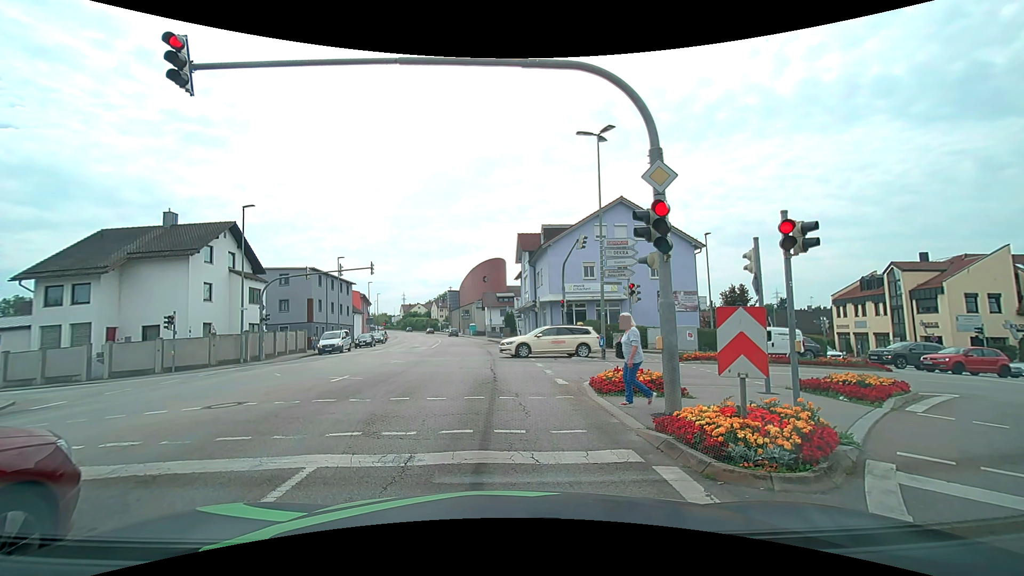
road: tertiary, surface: asphalt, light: Day
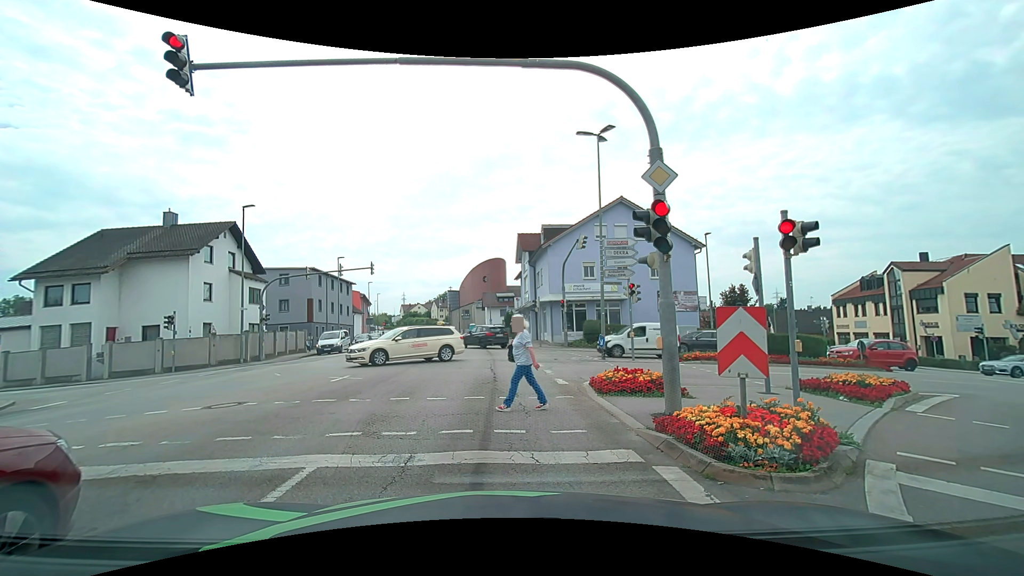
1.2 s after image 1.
(0.0, 0.0) m; 0°
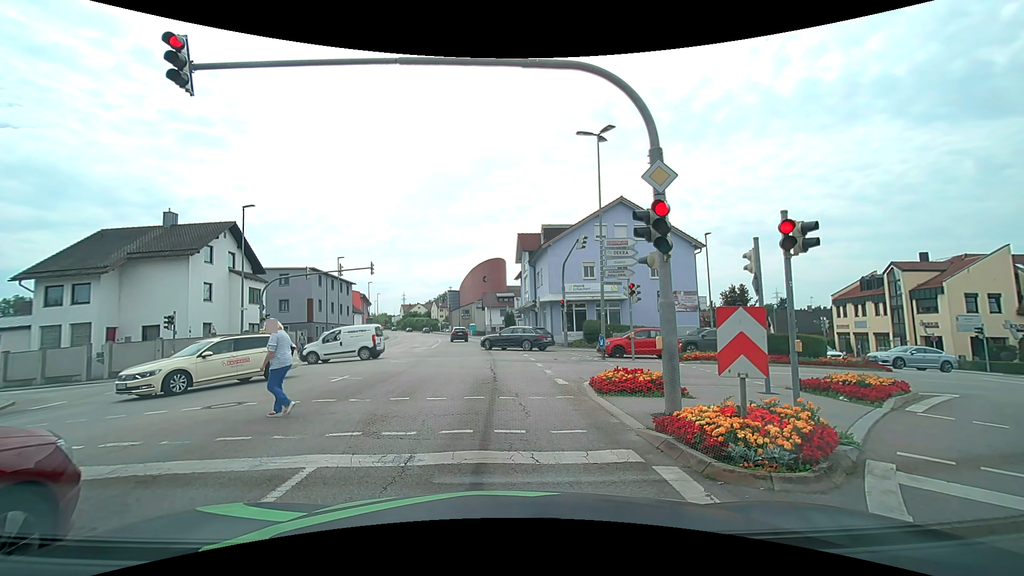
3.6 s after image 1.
(0.0, 0.0) m; 0°
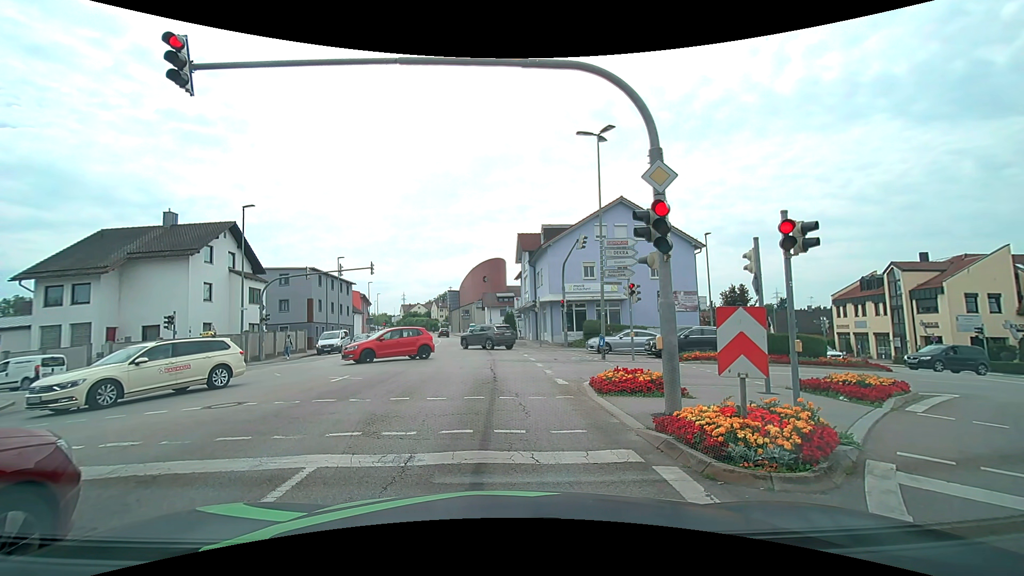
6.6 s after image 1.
(0.0, 0.0) m; 0°
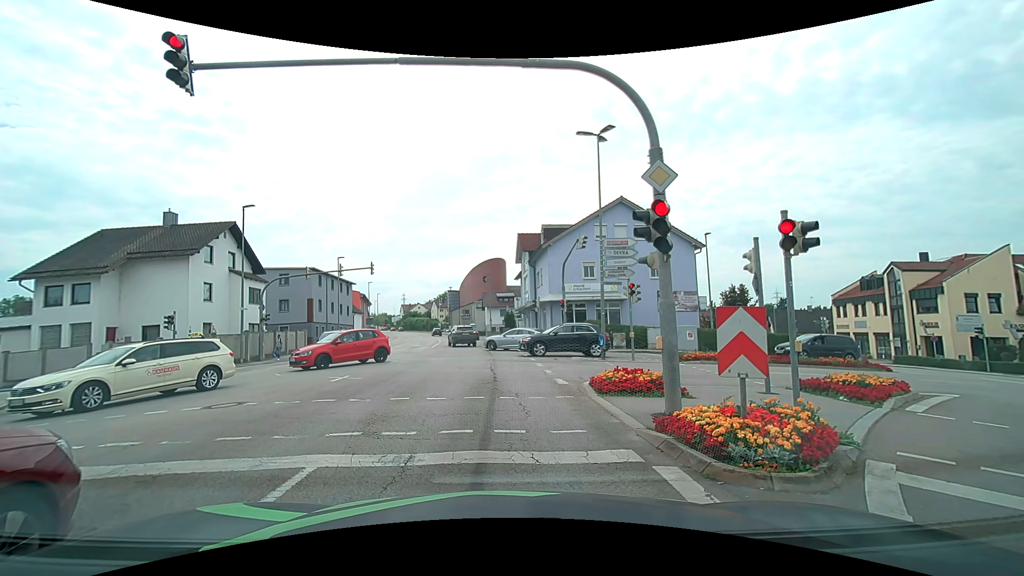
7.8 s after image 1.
(0.0, 0.0) m; 0°
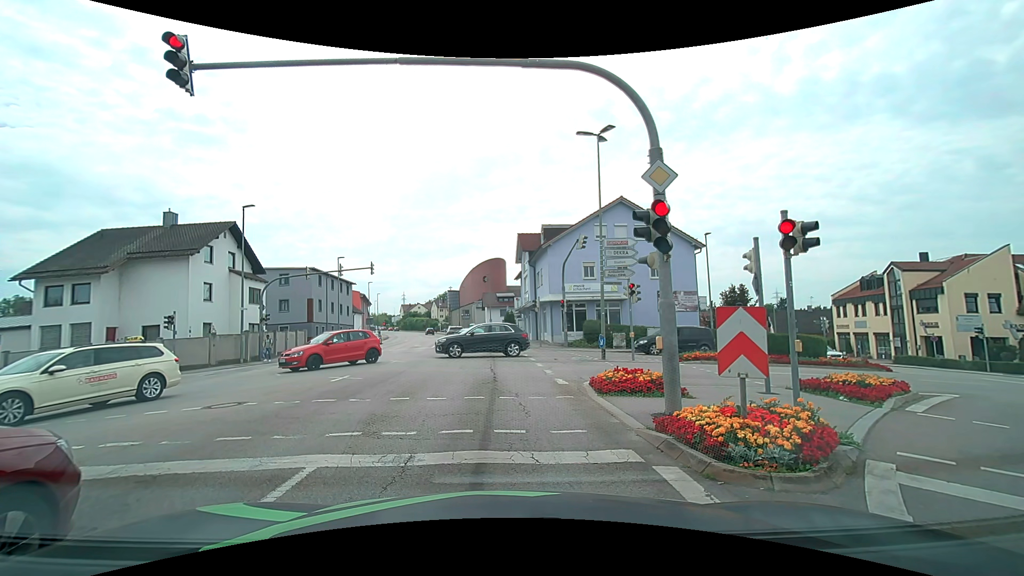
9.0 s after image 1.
(0.0, 0.0) m; 0°
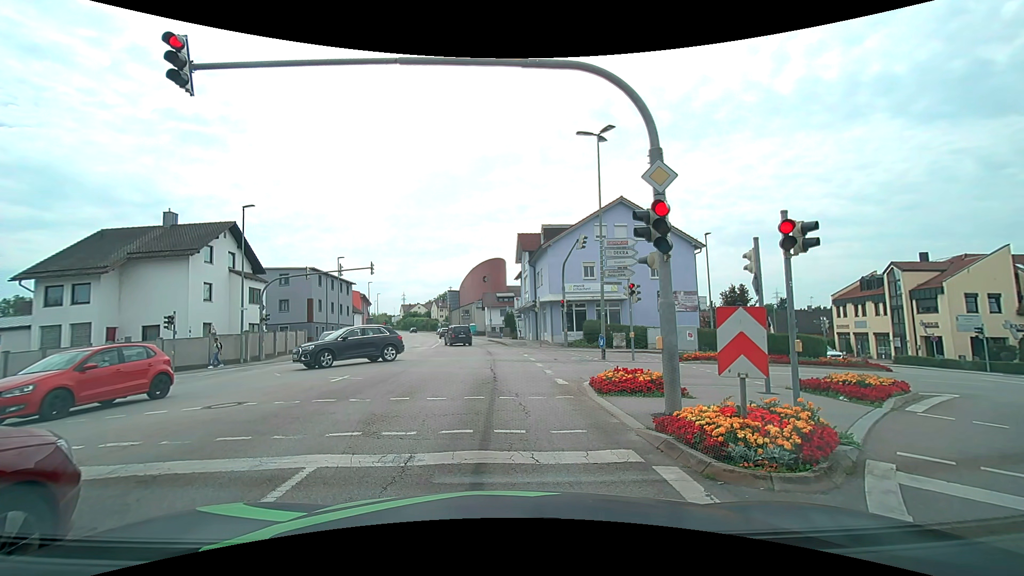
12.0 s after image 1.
(0.0, 0.0) m; 0°
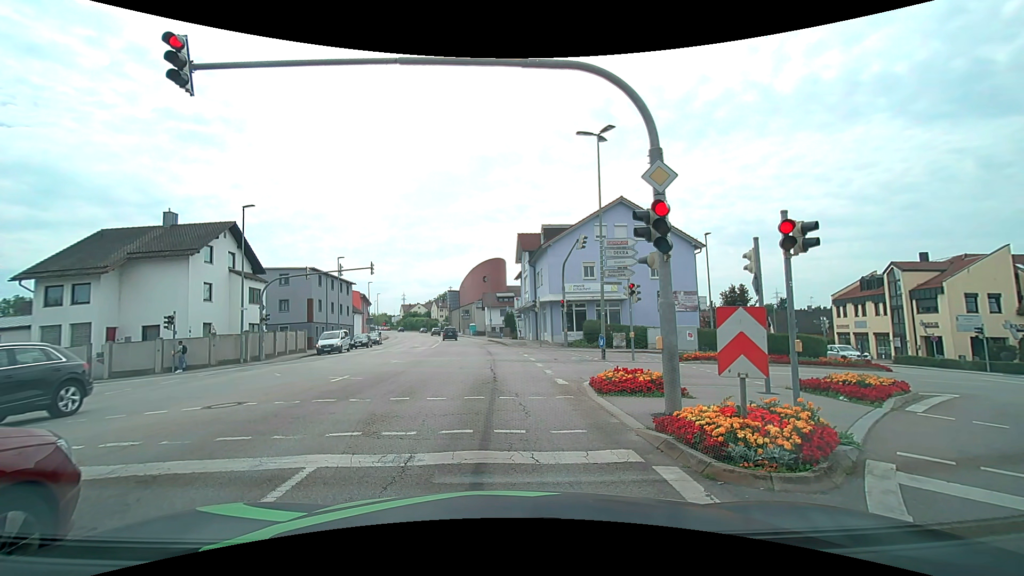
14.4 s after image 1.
(0.0, 0.0) m; 0°
(0, +10) (-1, +20) (-1, +30) (-2, +40) (-3, +50) (-4, +60) (-6, +70) (-8, +79) (-10, +89) (-12, +99) m
